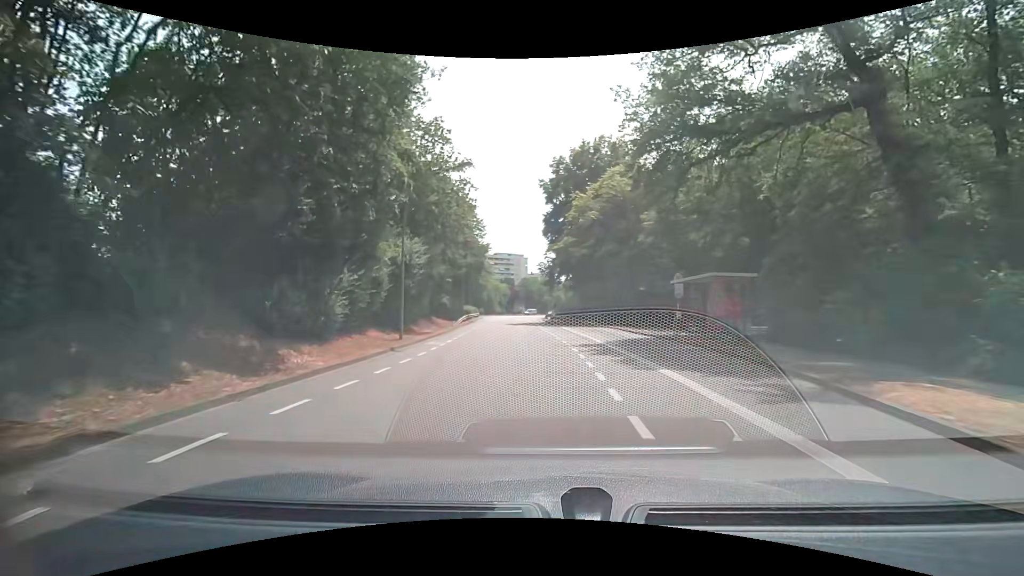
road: tertiary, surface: asphalt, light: Day
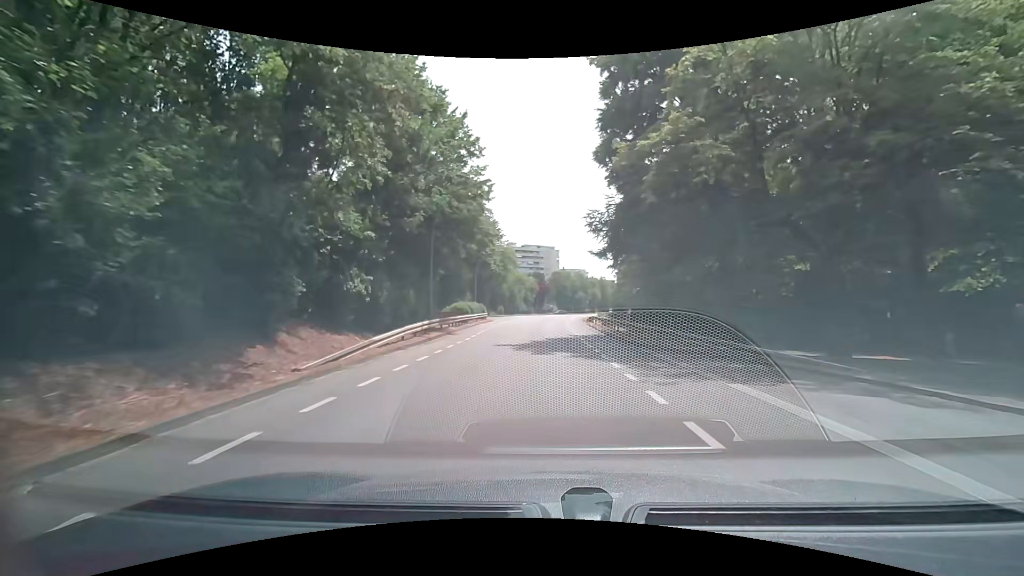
(-1.2, +27.3) m; -4°
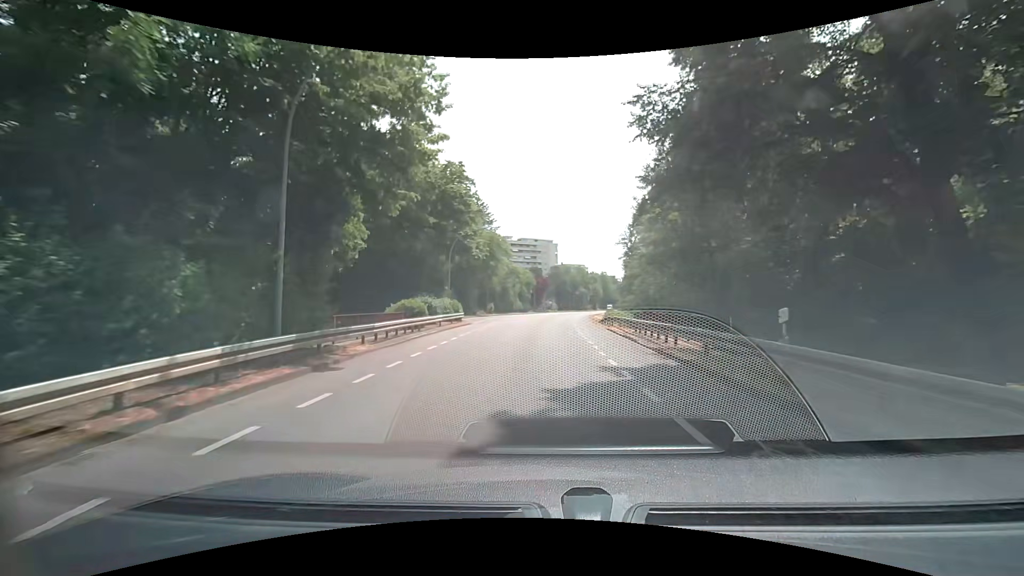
(0.0, +14.3) m; 0°
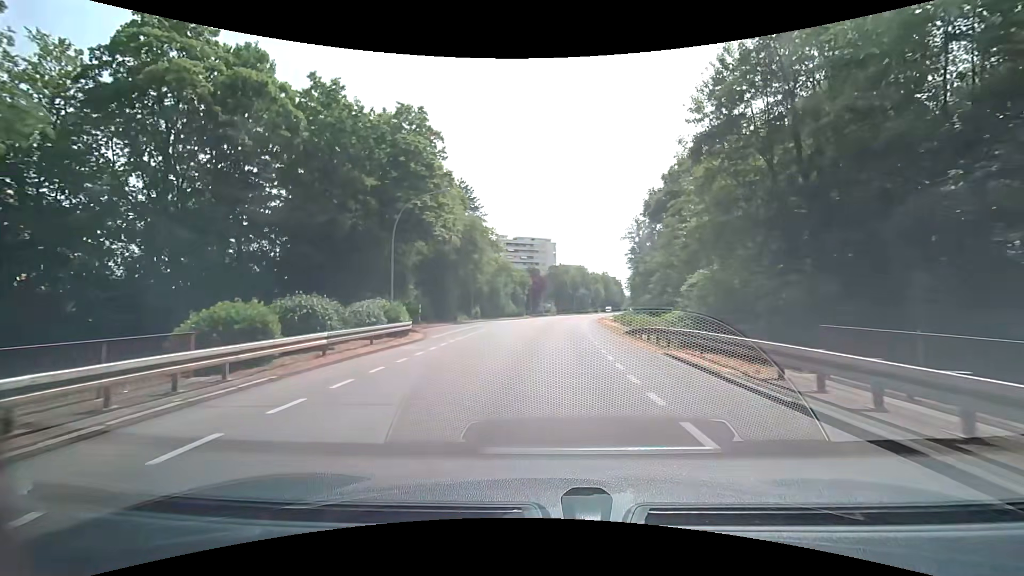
(-0.1, +14.7) m; -1°
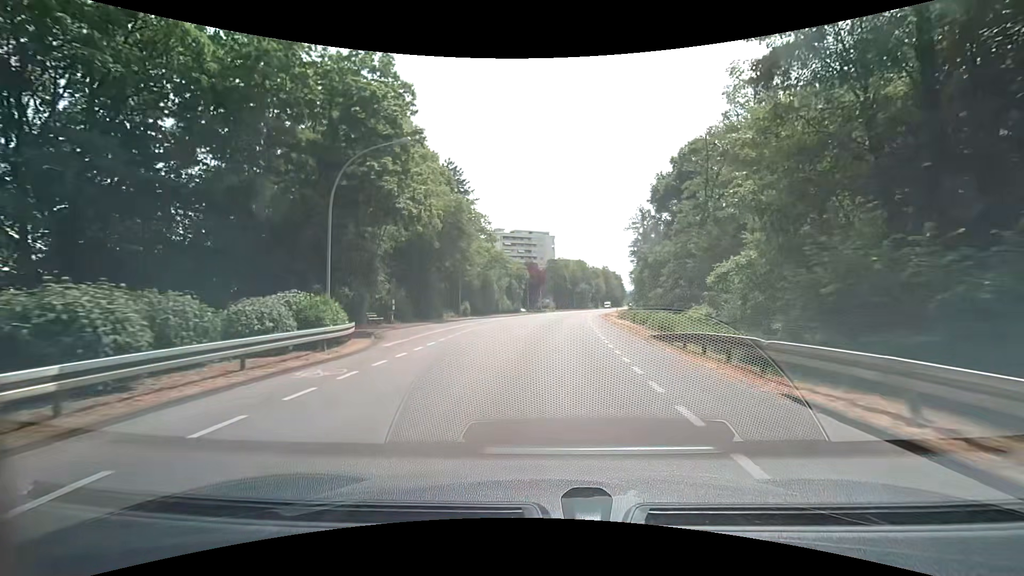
(0.0, +7.5) m; +1°
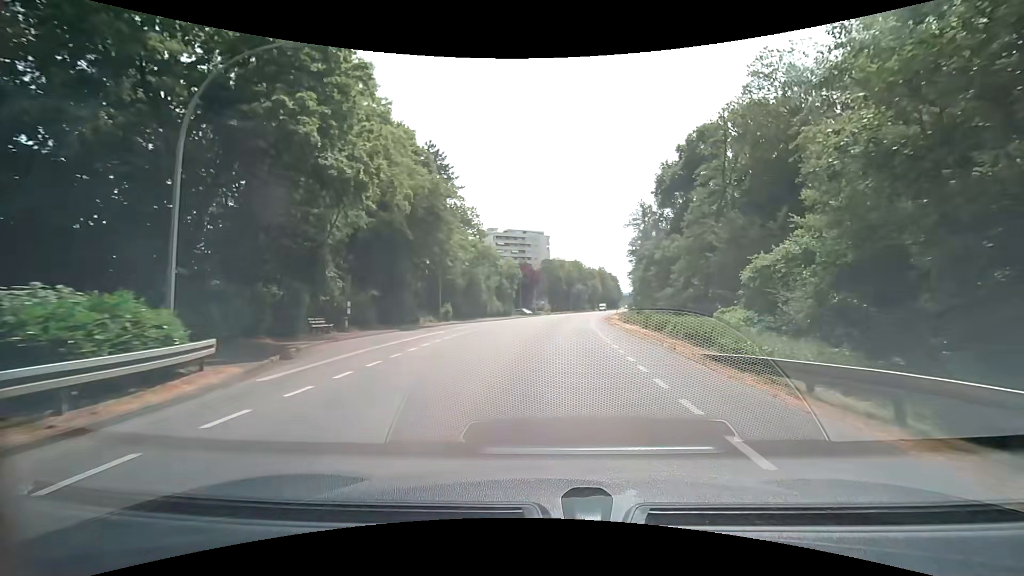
(0.0, +7.6) m; 0°
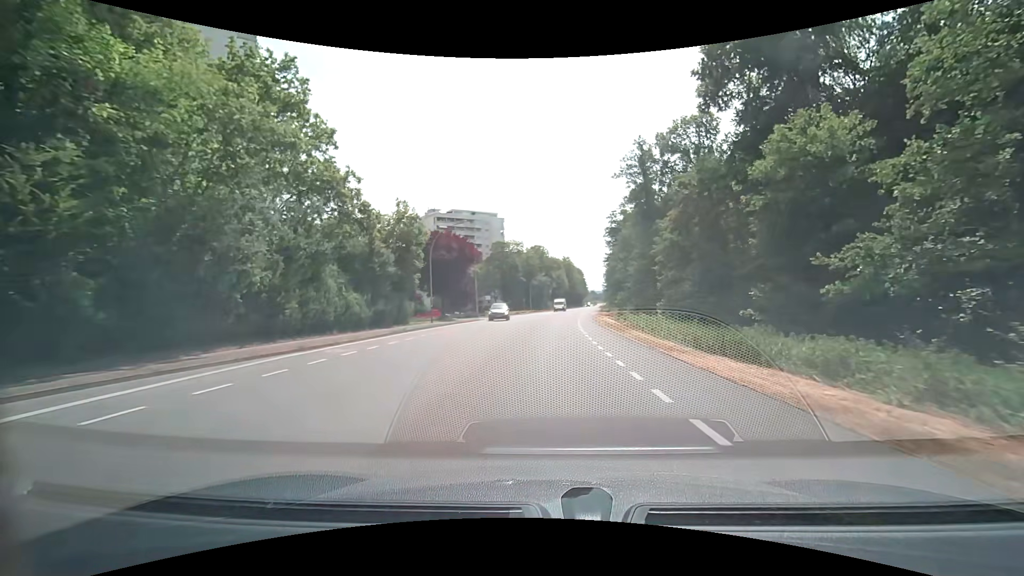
(+1.6, +38.7) m; +4°
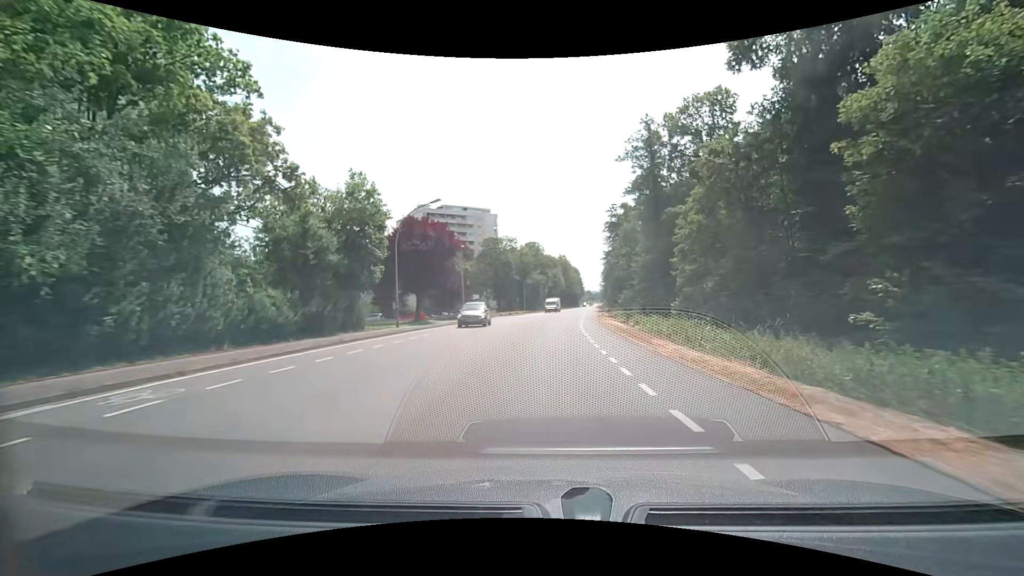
(+0.1, +7.8) m; +1°
(0, +10) (0, +20) (+1, +30) (+1, +40) (+2, +50) (+3, +60) (+4, +70) (+5, +80) (+6, +90) (+7, +100) m
